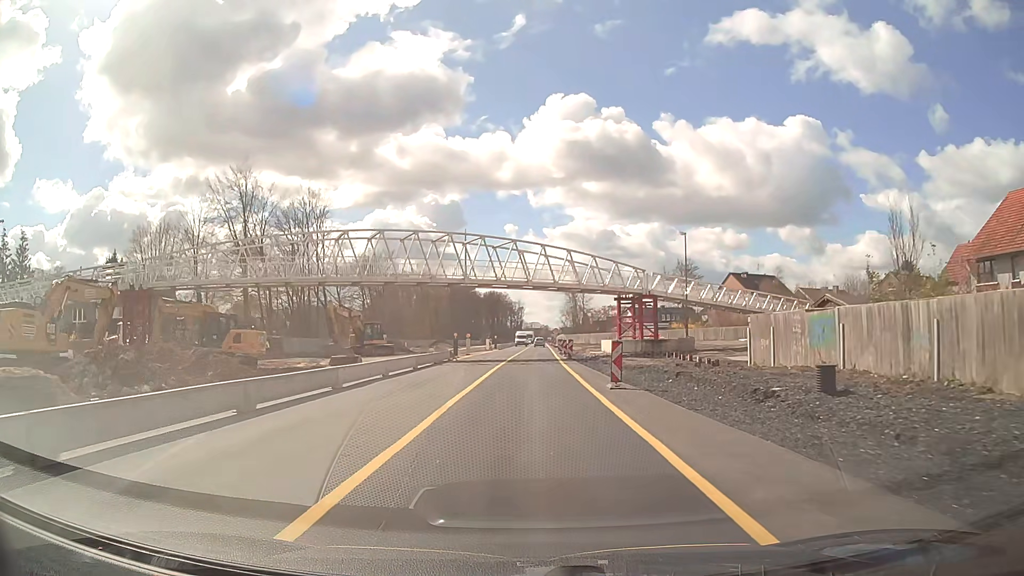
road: trunk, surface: asphalt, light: Day
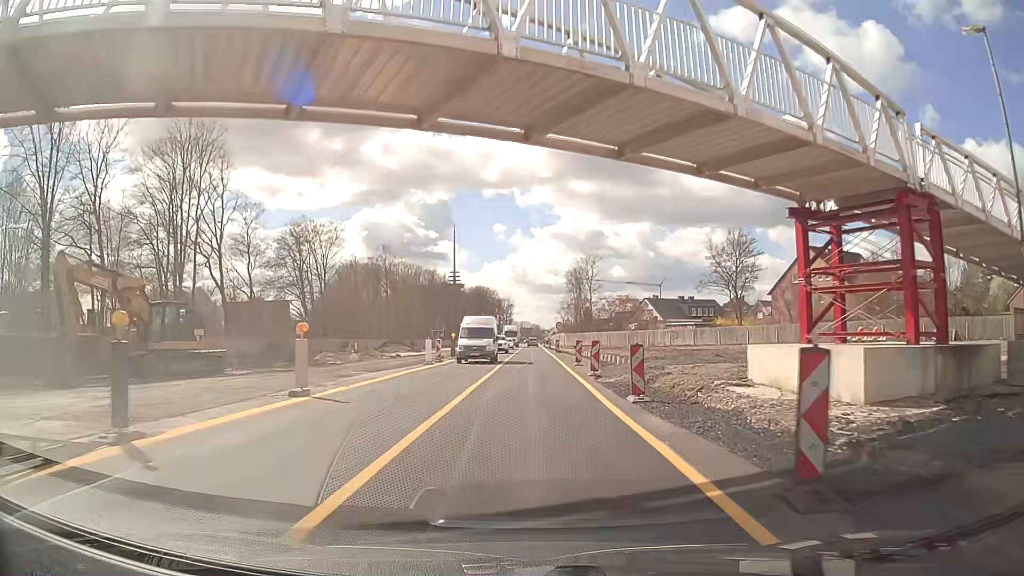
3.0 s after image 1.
(+0.2, +38.0) m; +1°
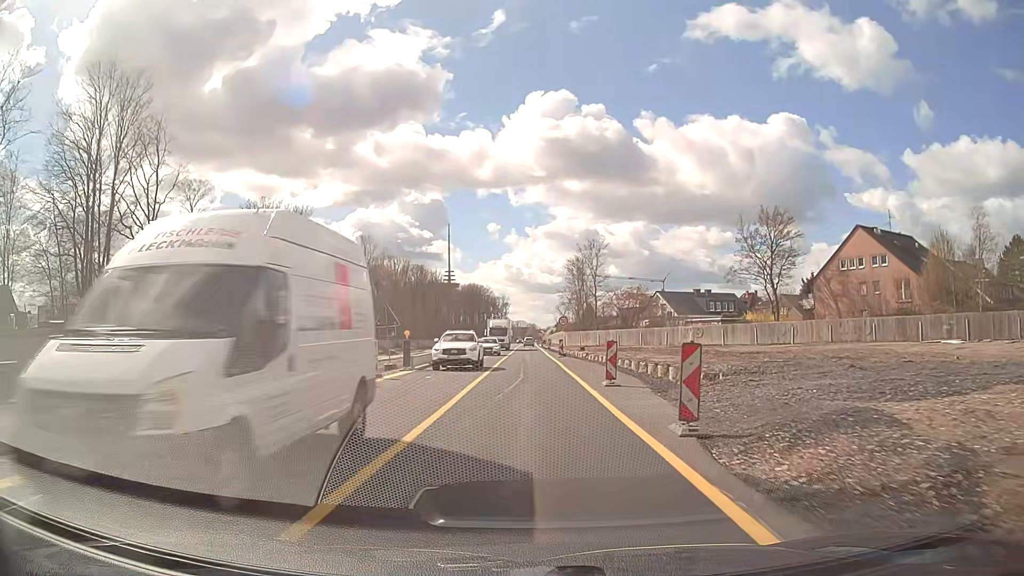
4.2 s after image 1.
(+0.1, +15.2) m; +1°
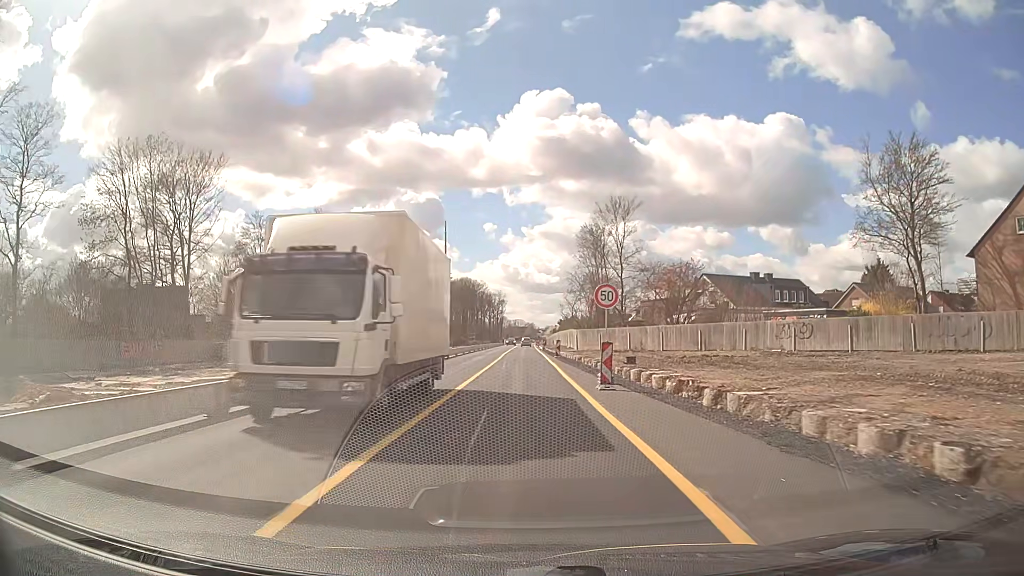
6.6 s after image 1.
(0.0, +30.5) m; 0°
(0, +10) (0, +20) (0, +30) (0, +40) (0, +50) (-1, +60) (-1, +70) (-1, +80) (-1, +90) (-1, +100) m
